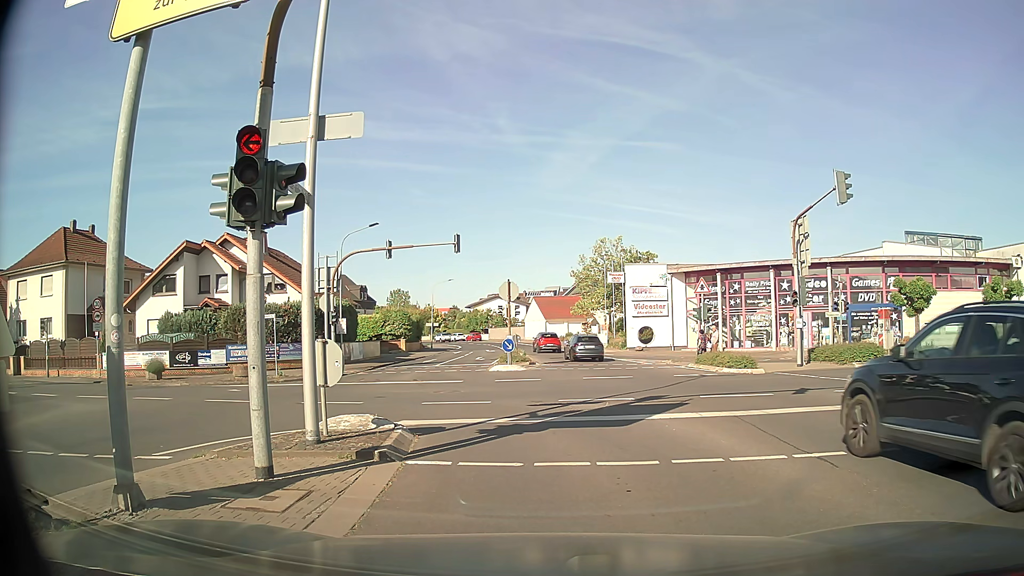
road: secondary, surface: asphalt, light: Day
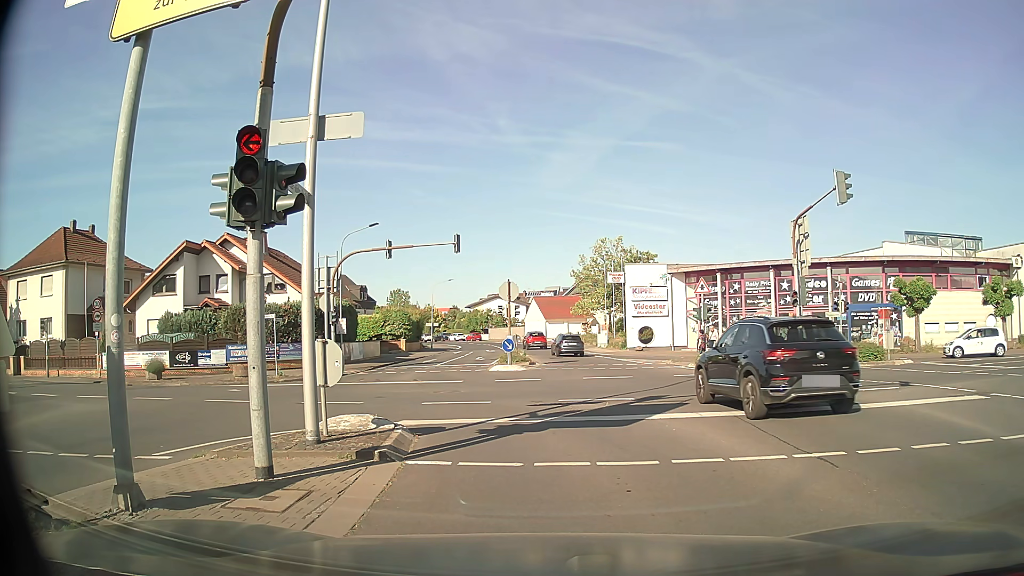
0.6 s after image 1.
(0.0, 0.0) m; 0°
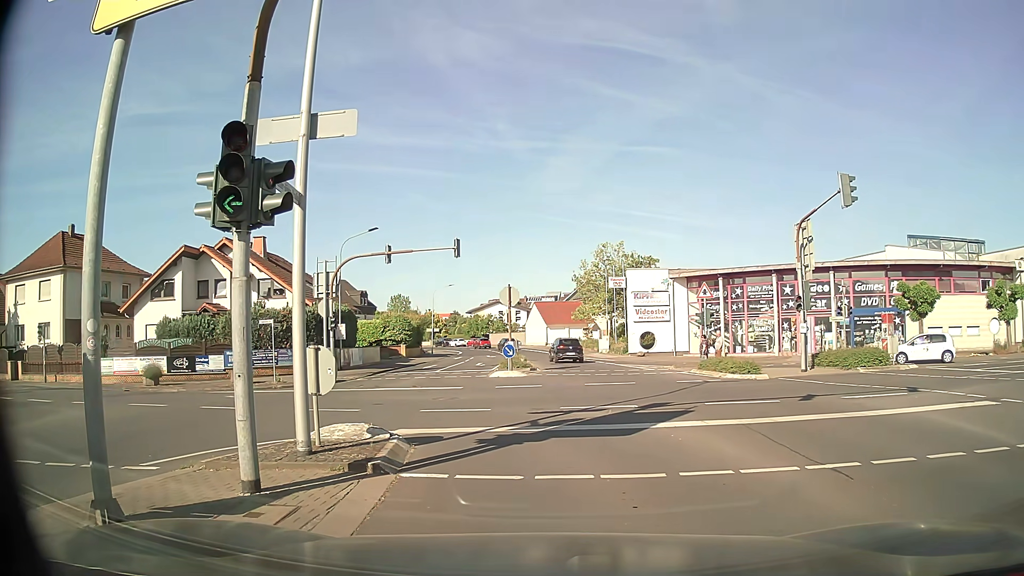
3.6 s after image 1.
(0.0, +0.4) m; 0°
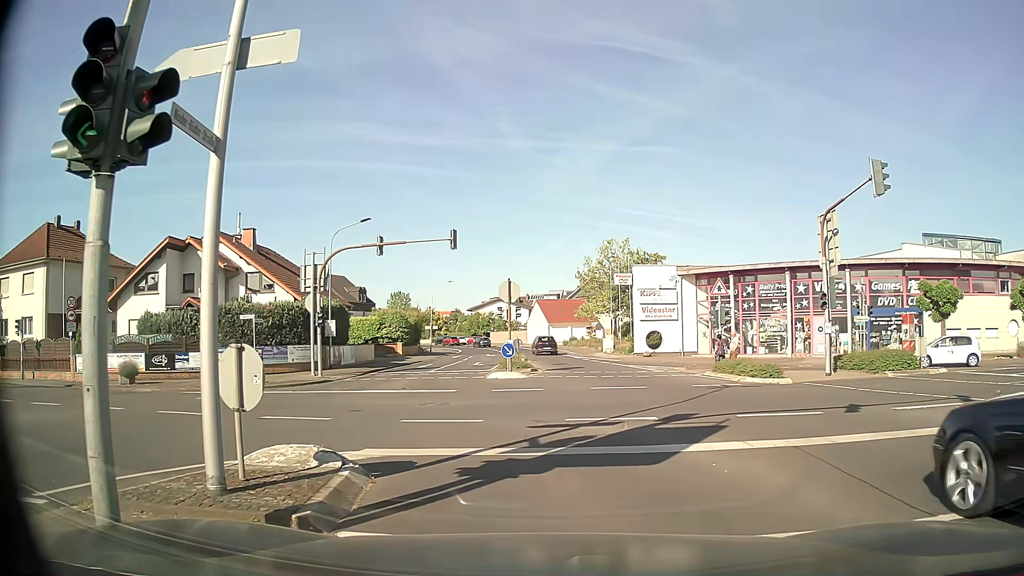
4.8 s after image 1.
(0.0, +2.5) m; -2°
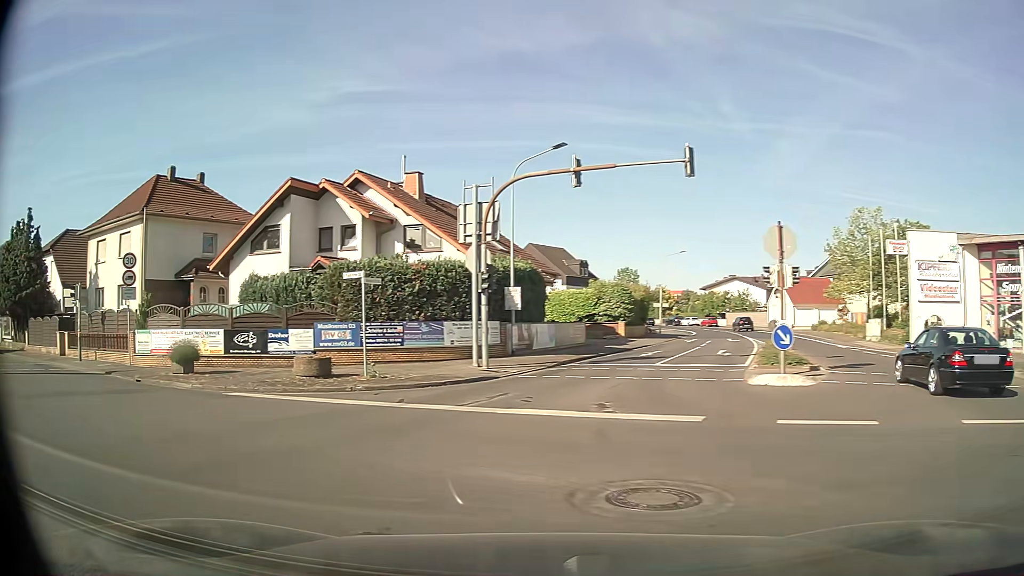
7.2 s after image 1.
(-1.0, +11.3) m; -18°
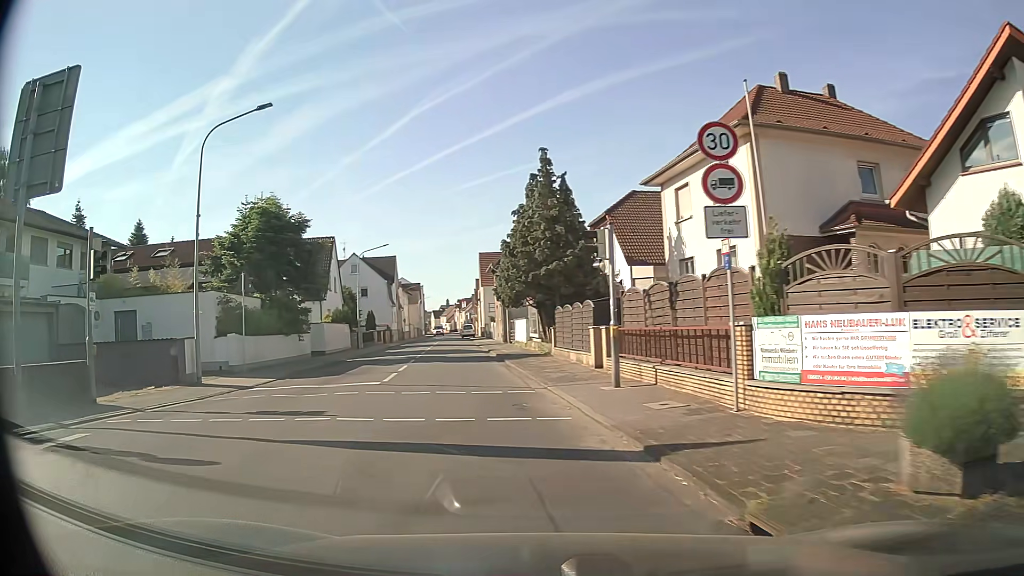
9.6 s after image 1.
(-8.0, +13.5) m; -54°
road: tertiary
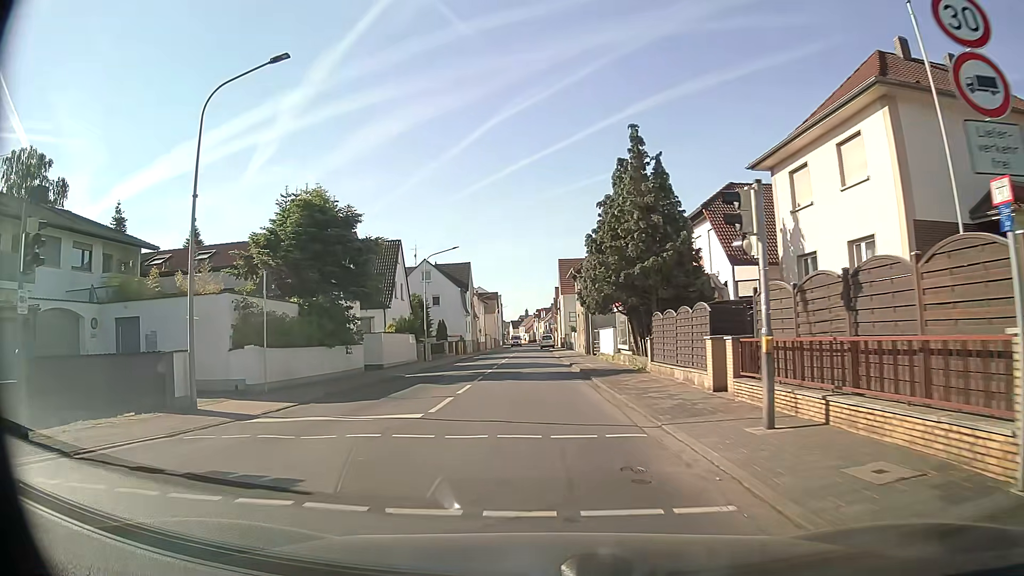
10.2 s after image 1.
(-0.3, +4.6) m; -8°
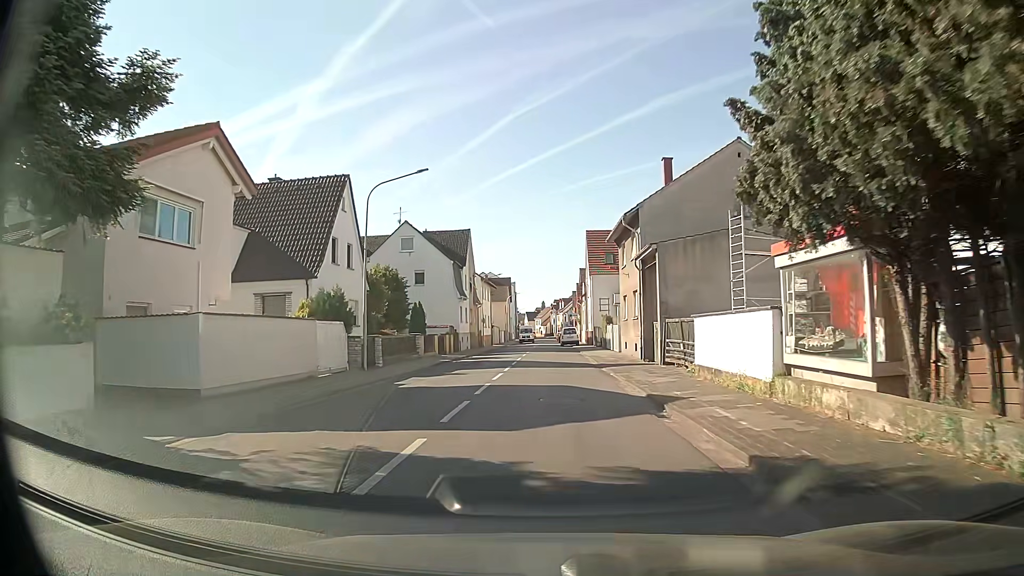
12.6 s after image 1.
(-0.1, +20.2) m; 0°
